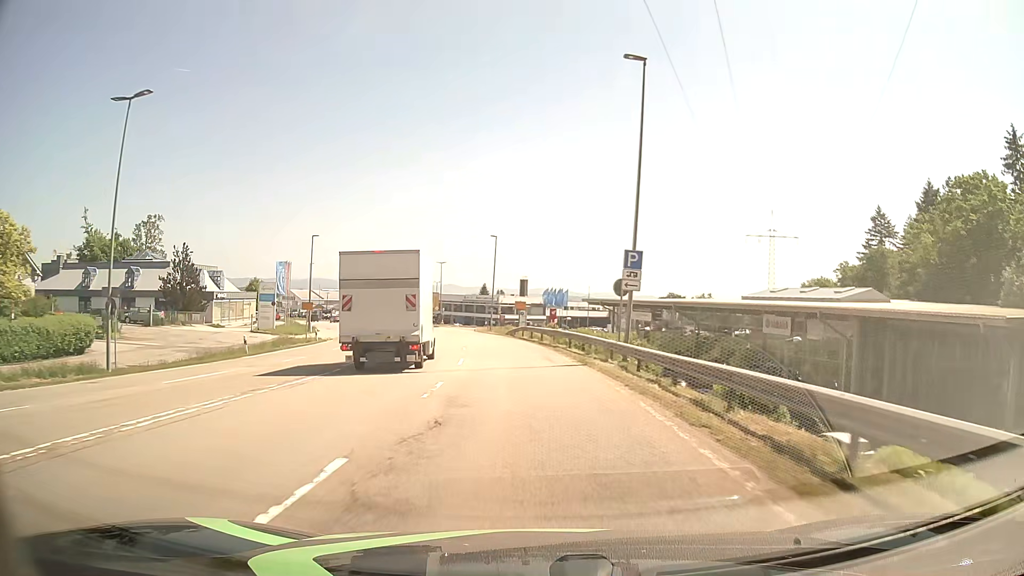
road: secondary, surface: asphalt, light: Day
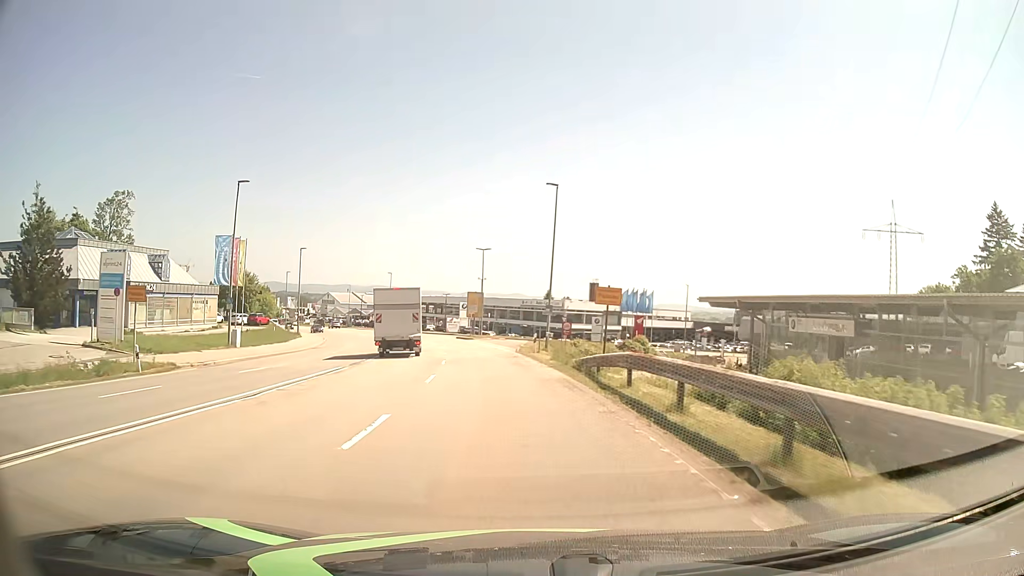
(-1.2, +31.4) m; -6°
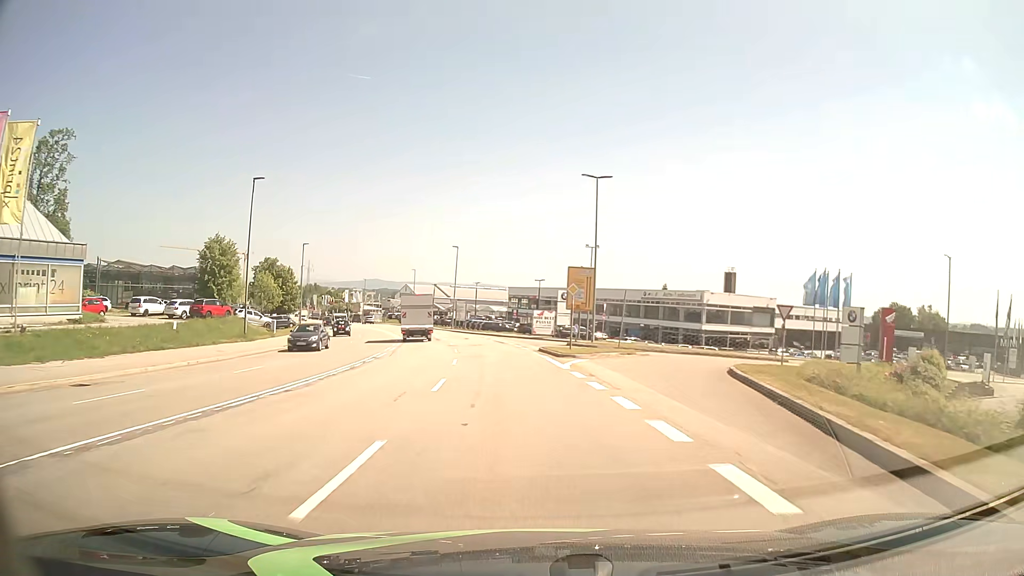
(-3.0, +38.5) m; -8°
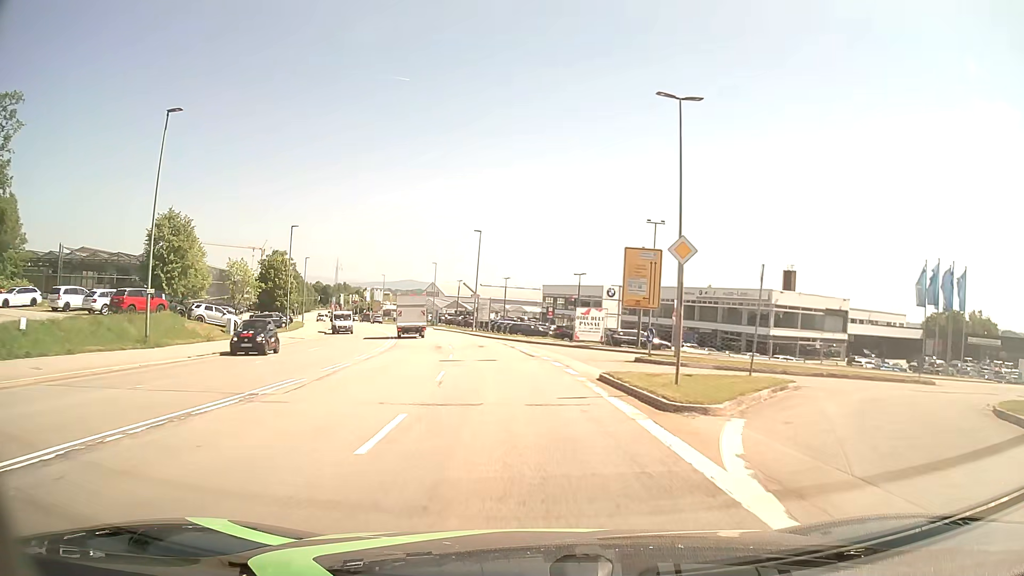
(-0.4, +15.4) m; -3°
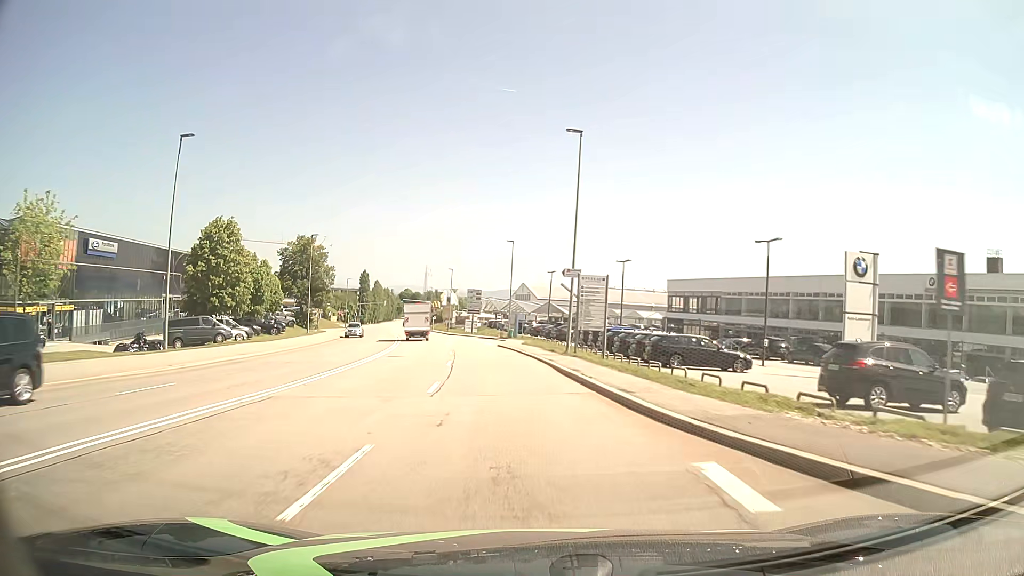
(-2.7, +38.2) m; -8°
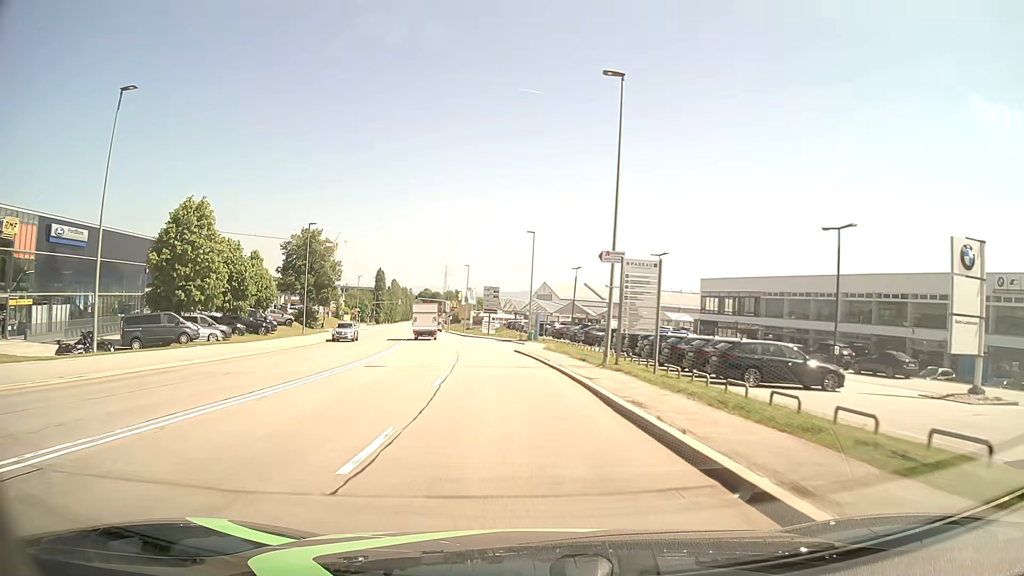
(-0.1, +7.6) m; -2°
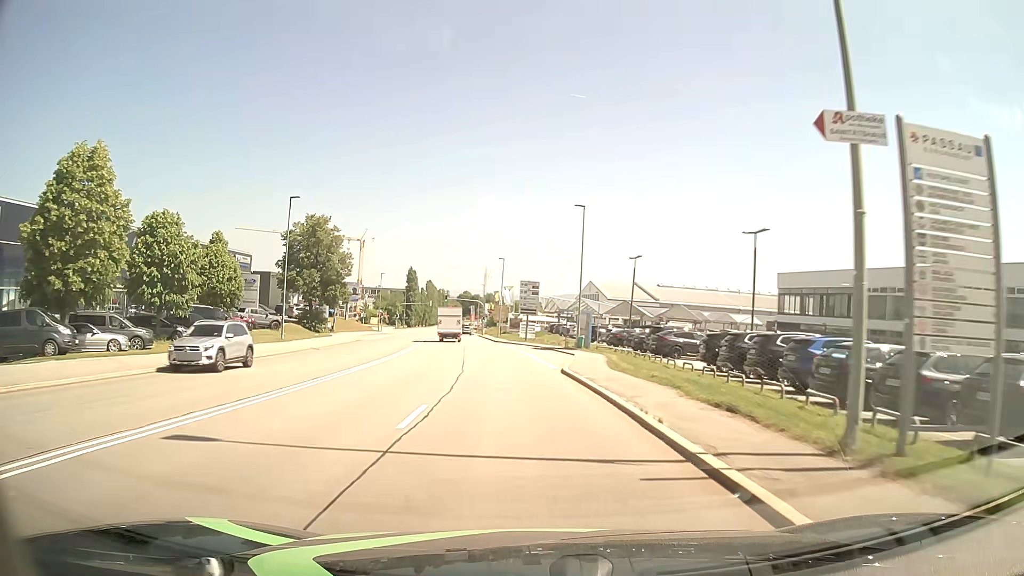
(-0.5, +15.2) m; -3°
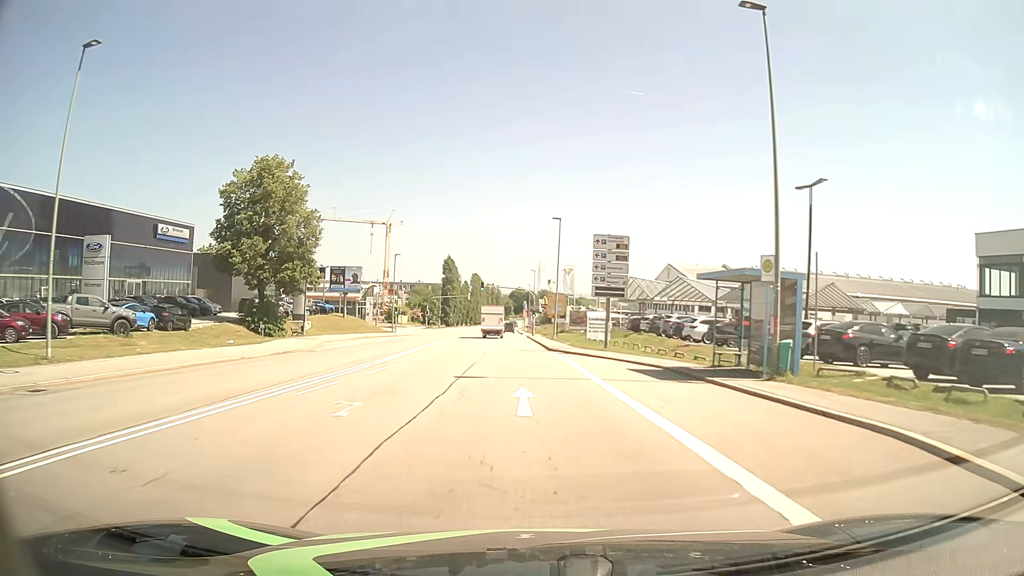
(-1.4, +30.5) m; -5°
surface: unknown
(0, +10) (0, +20) (0, +30) (-1, +40) (-1, +50) (-1, +60) (-2, +70) (-2, +80) (-2, +90) (-3, +100) m
